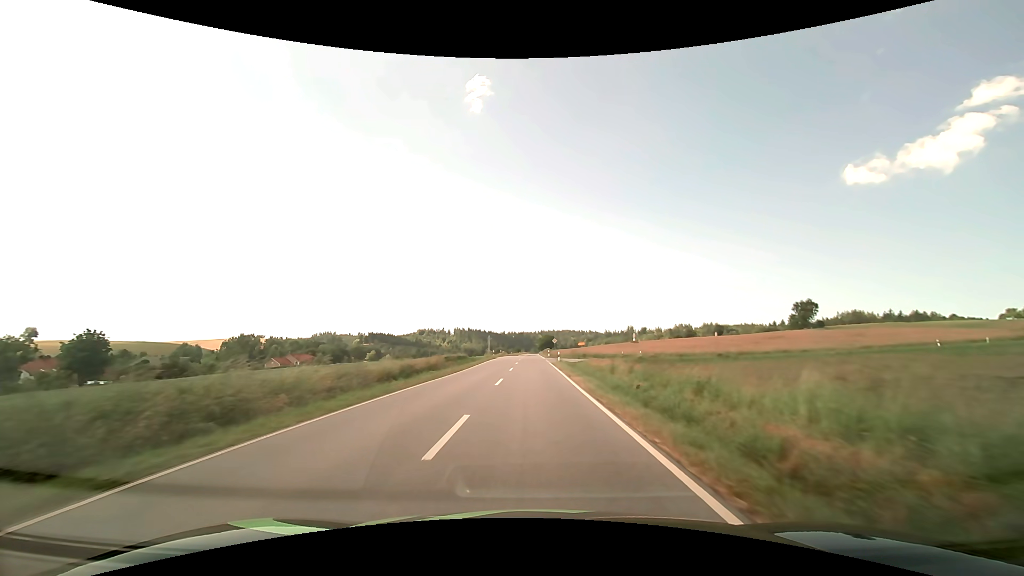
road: secondary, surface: asphalt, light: Day
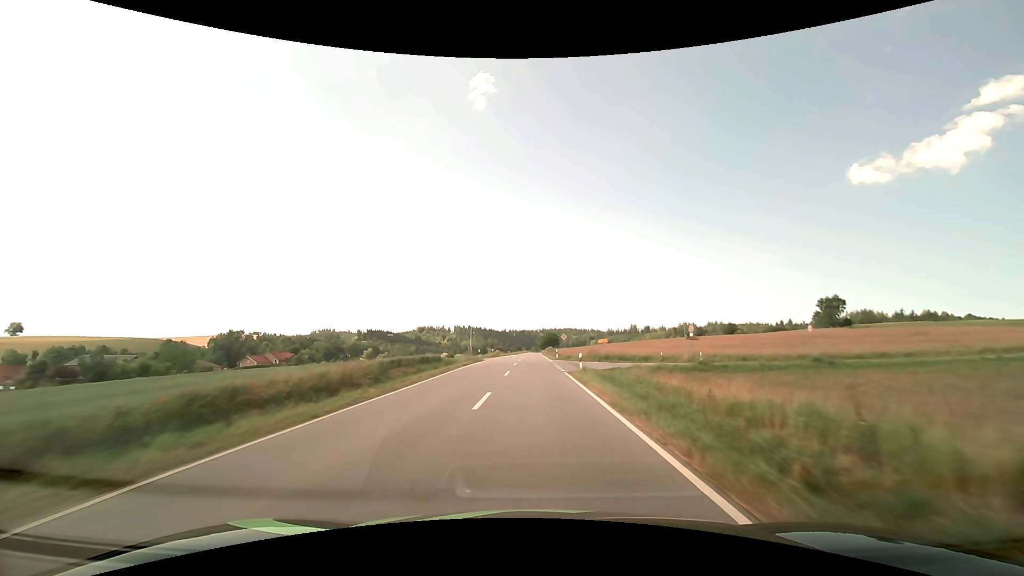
(0.0, +19.6) m; 0°
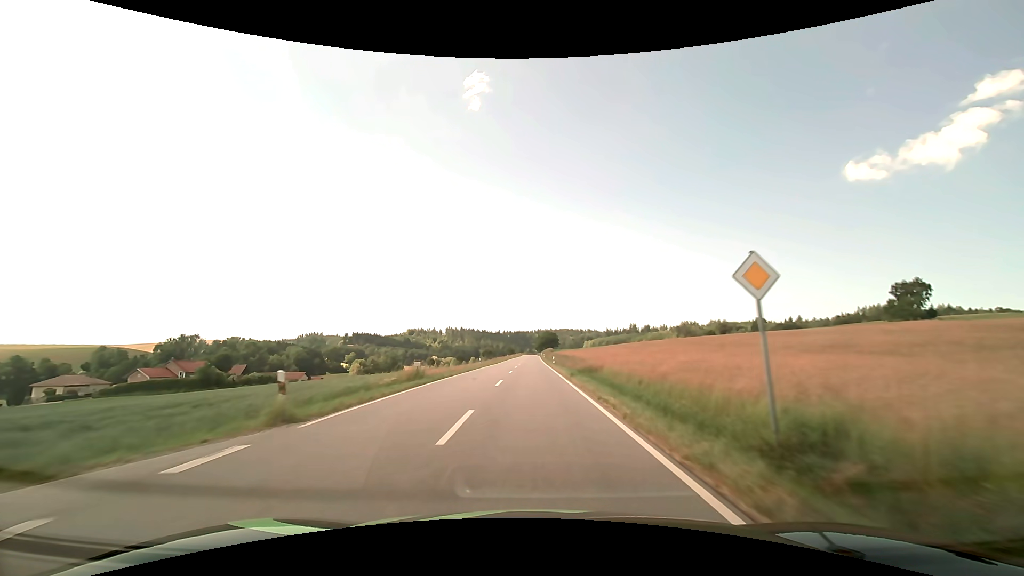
(+0.2, +51.8) m; 0°
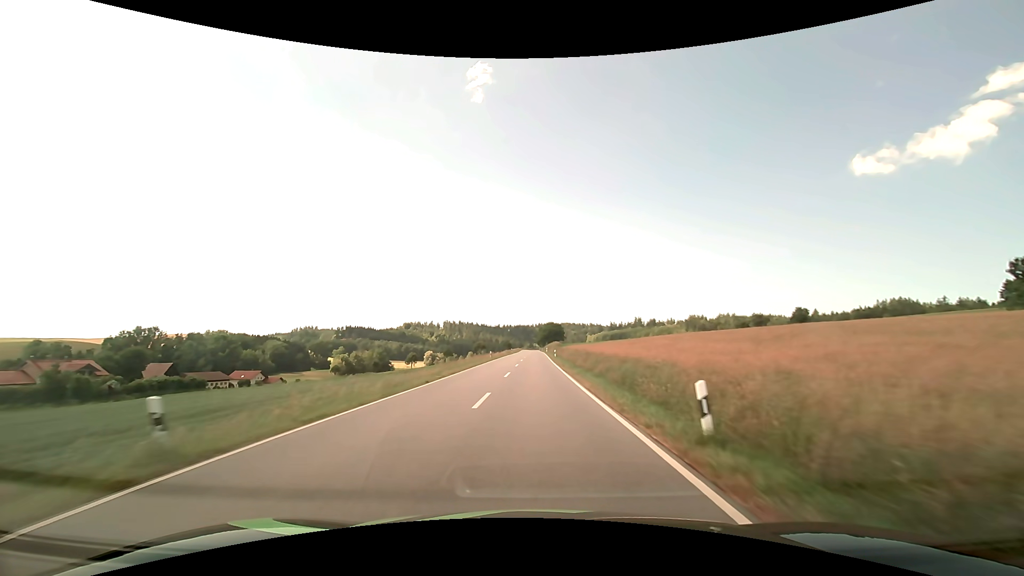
(+0.1, +44.2) m; 0°
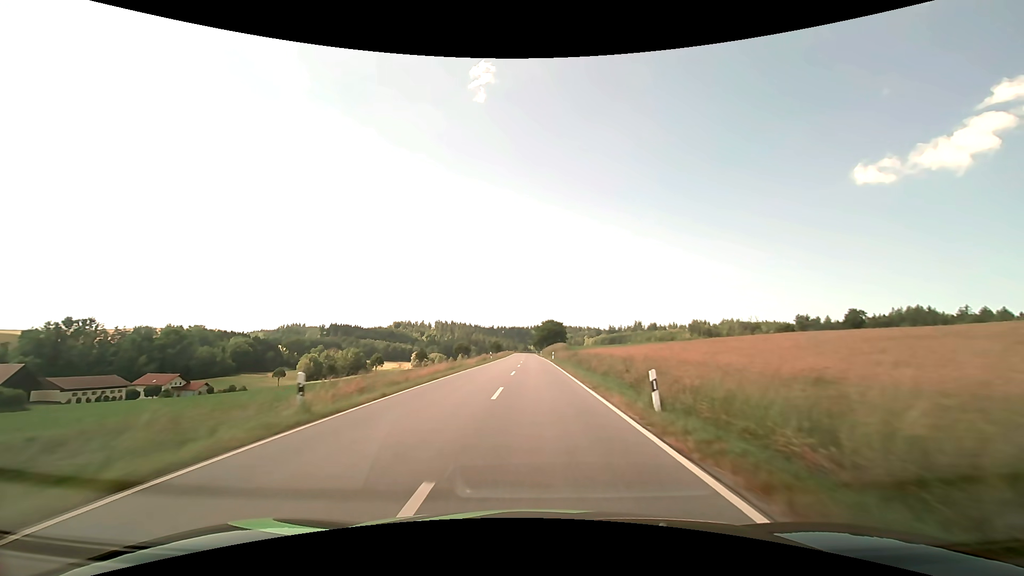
(0.0, +46.5) m; 0°
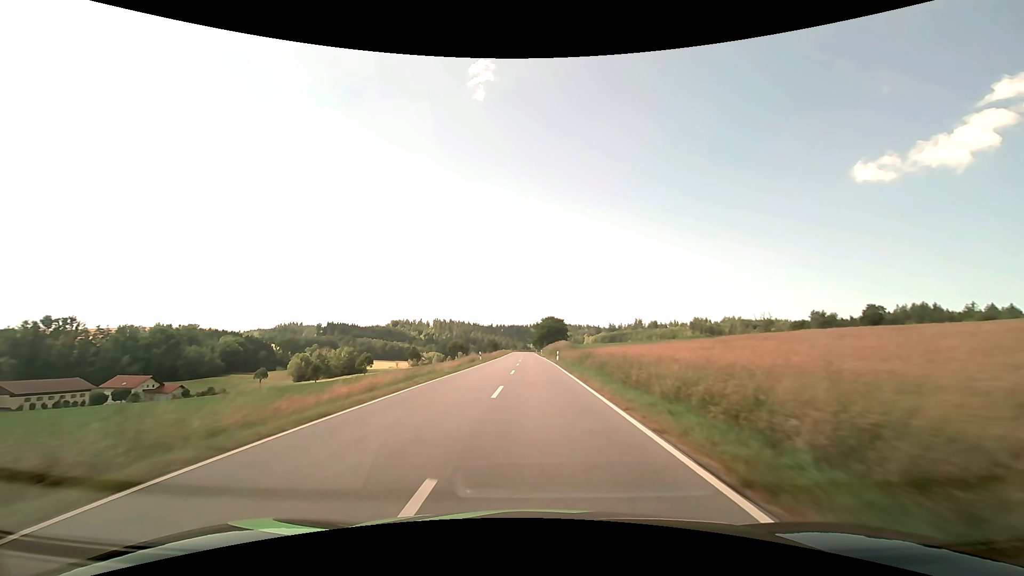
(0.0, +11.9) m; 0°
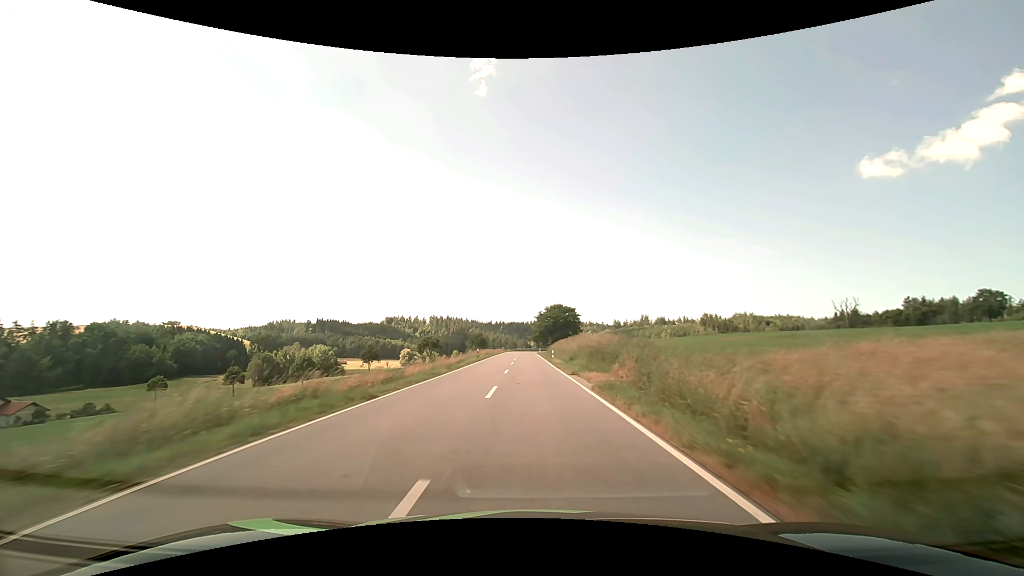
(-0.1, +48.4) m; 0°
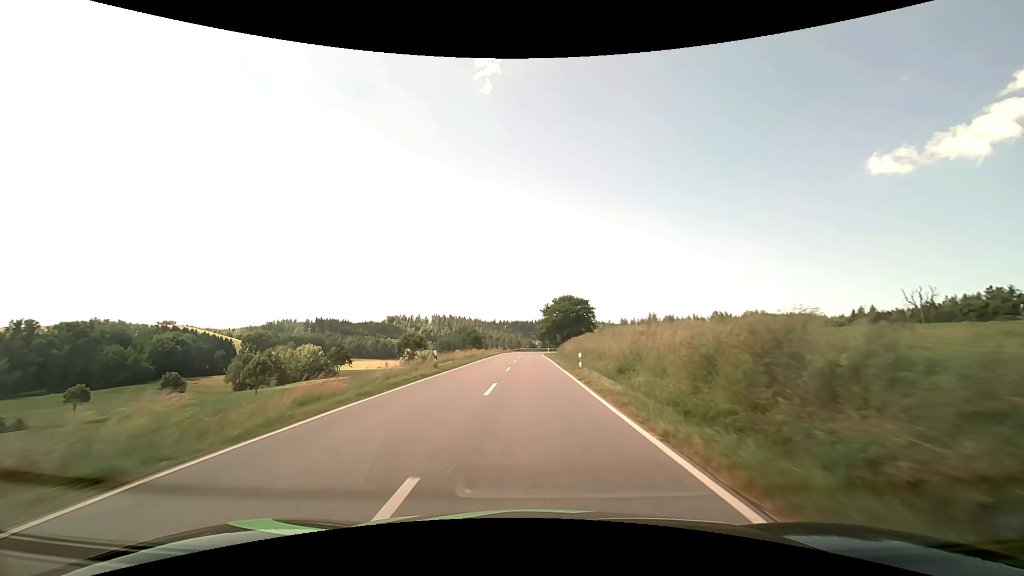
(-0.1, +23.9) m; 0°
(0, +10) (0, +20) (0, +30) (0, +40) (0, +50) (0, +60) (0, +70) (+1, +80) (+2, +90) (+4, +100) m
